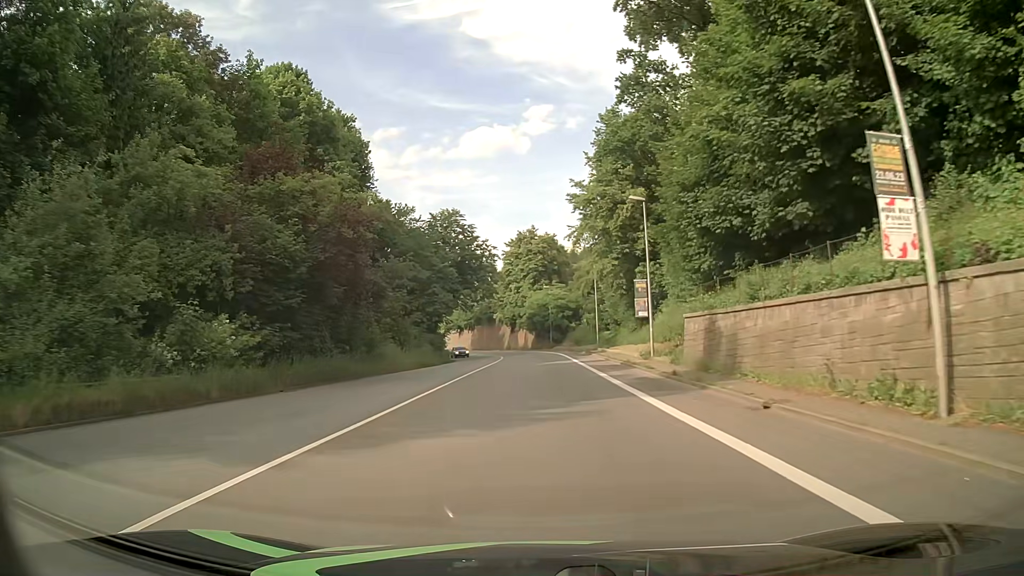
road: primary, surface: asphalt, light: Day
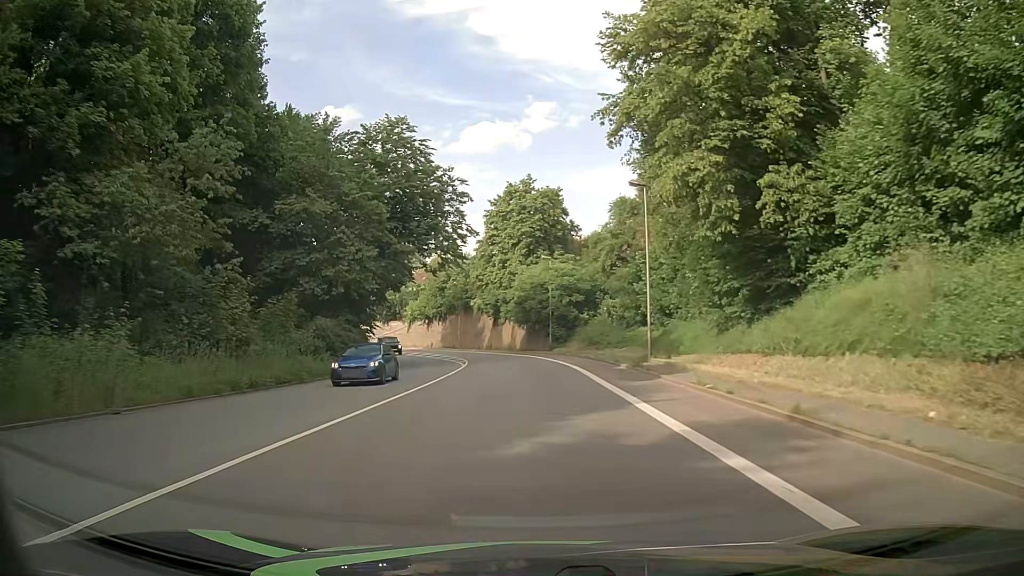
(+0.1, +30.4) m; 0°
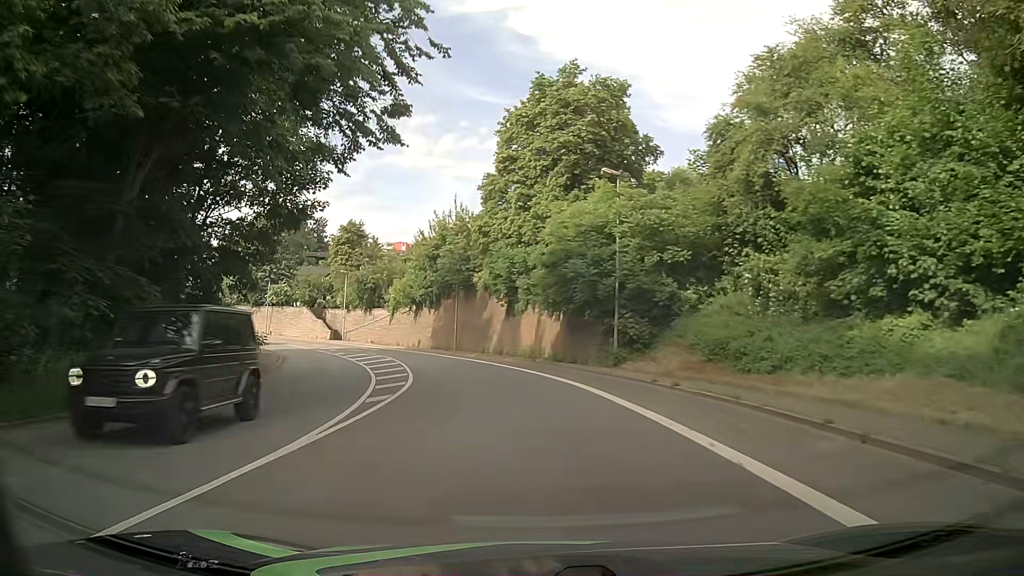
(-0.7, +30.6) m; -2°
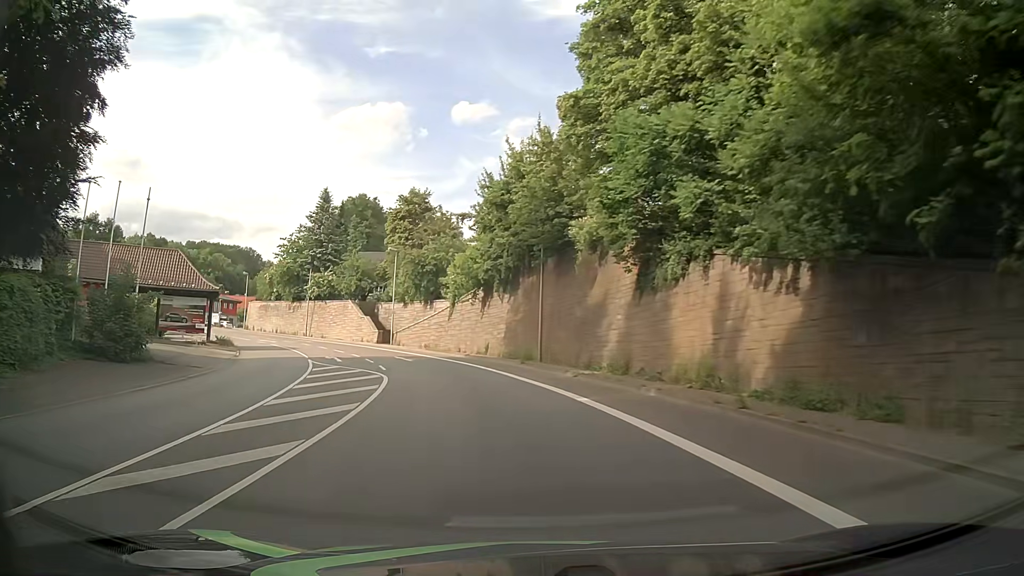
(-1.7, +22.9) m; -9°
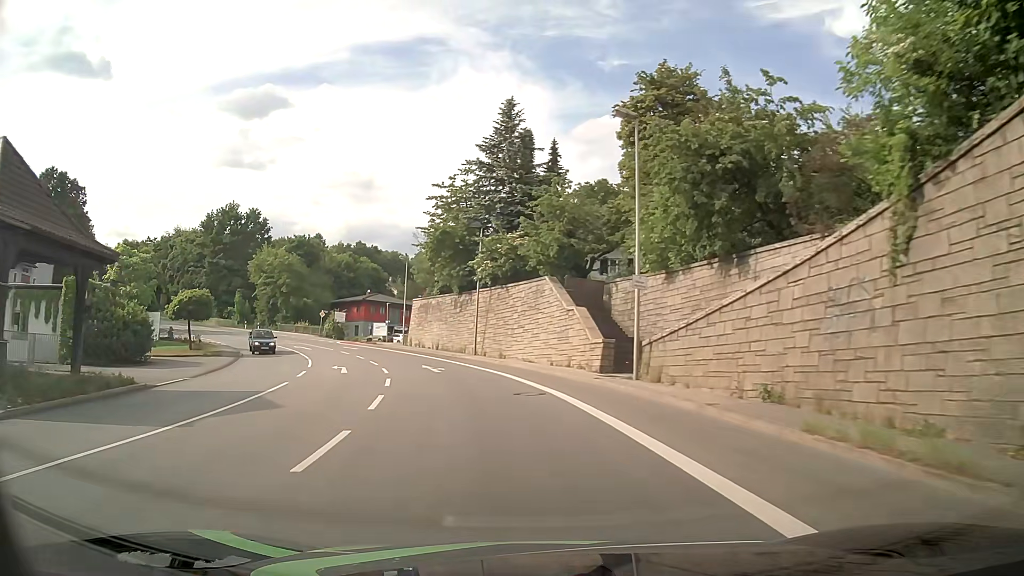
(-7.2, +37.0) m; -22°
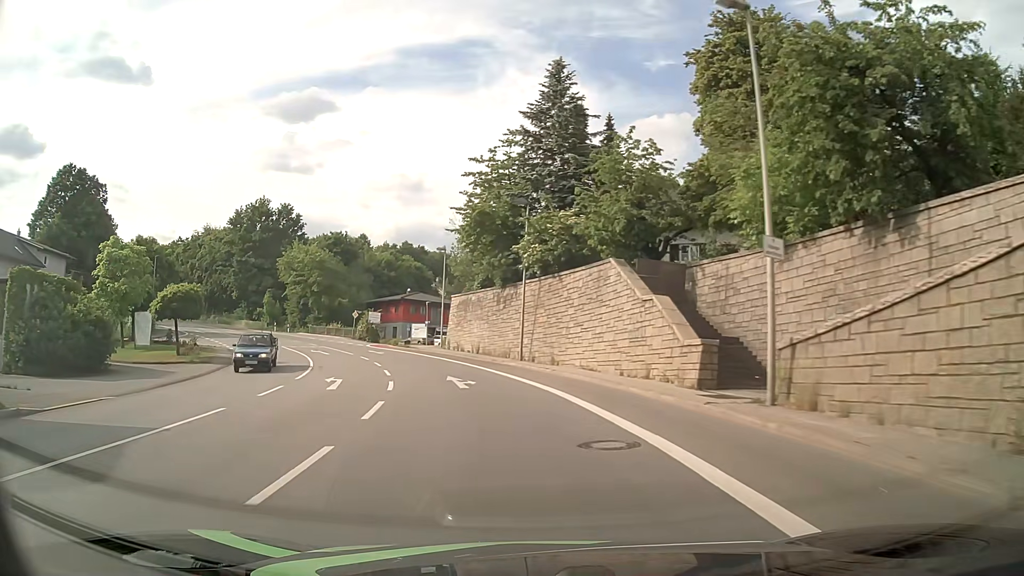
(-0.3, +7.6) m; -5°
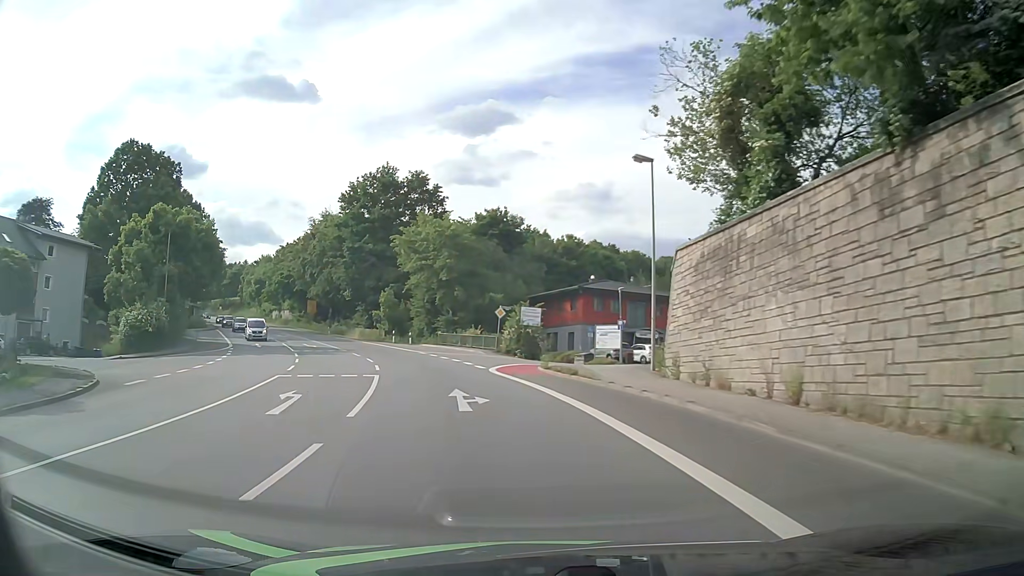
(-4.2, +30.0) m; -16°
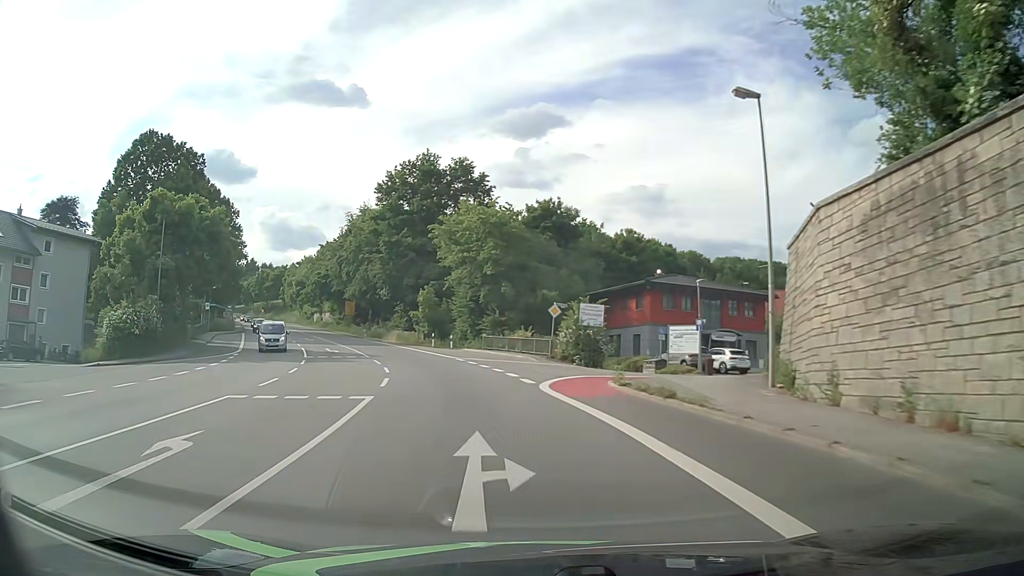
(-0.3, +7.6) m; -4°
(-1, +10) (-2, +20) (-5, +30) (-8, +39) (-12, +48) (-16, +57) (-20, +66) (-24, +75) (-29, +84) (-33, +93) m
